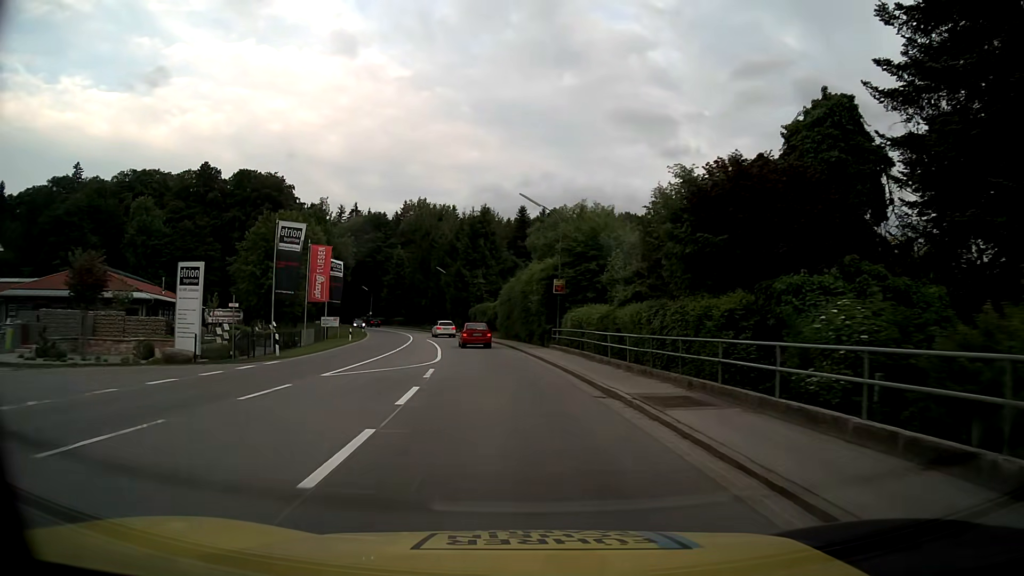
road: primary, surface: asphalt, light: Day
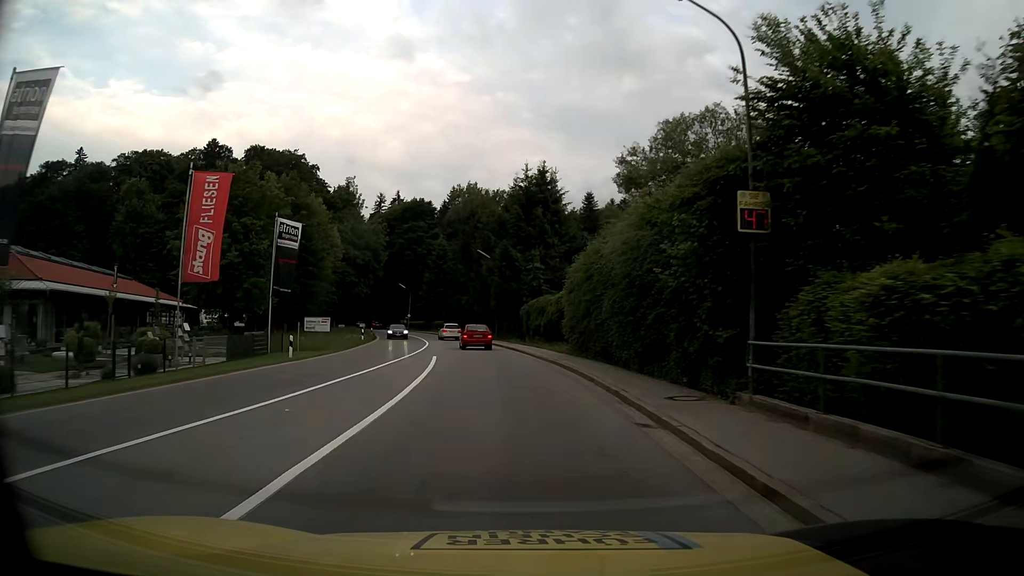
(-1.0, +24.1) m; -5°
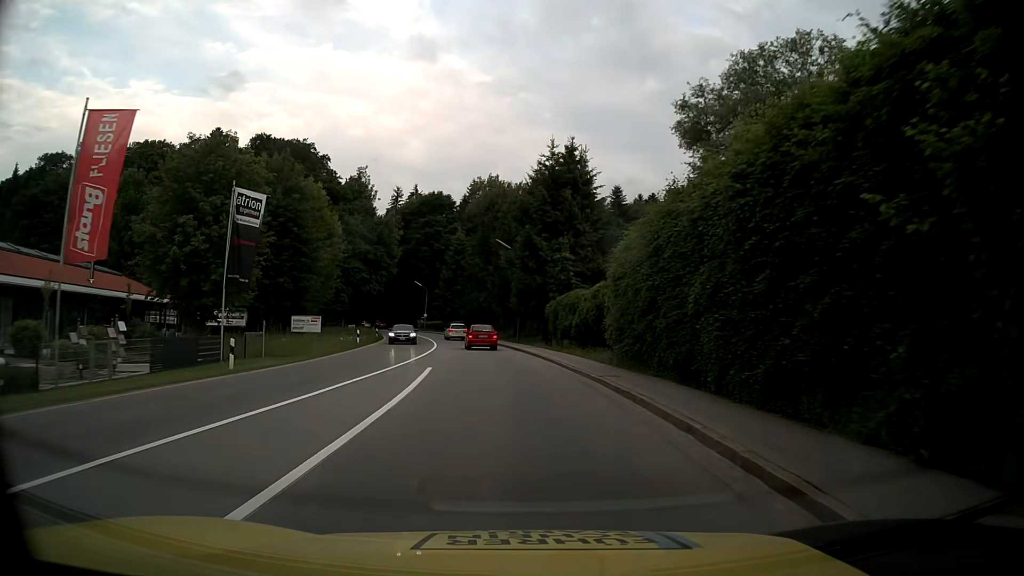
(-0.1, +8.0) m; -2°
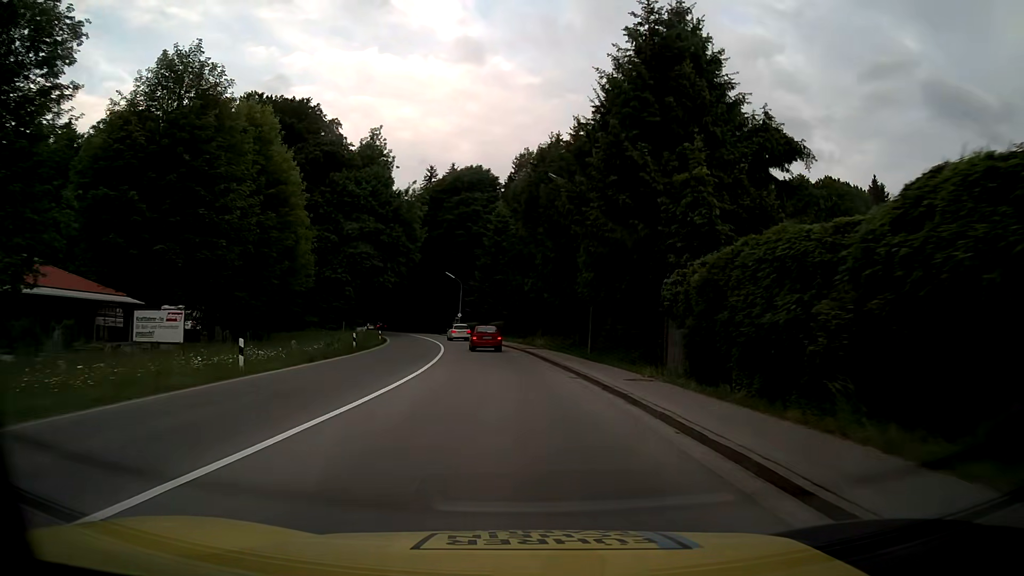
(-1.1, +24.1) m; -5°
(0, +10) (-1, +20) (-1, +30) (-3, +40) (-4, +50) (-6, +60) (-8, +69) (-11, +79) (-13, +89) (-16, +98) m
